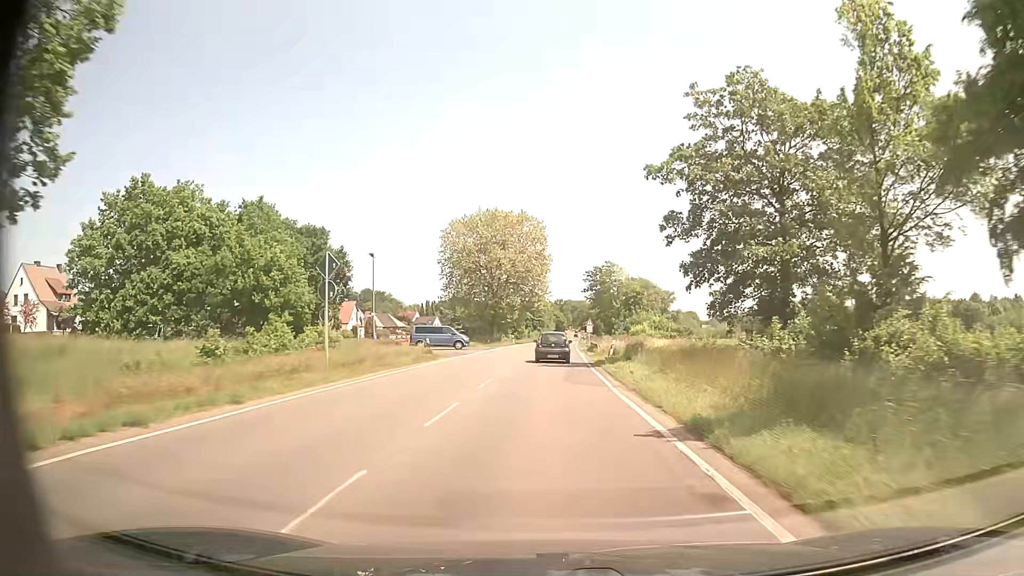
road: secondary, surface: asphalt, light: Day
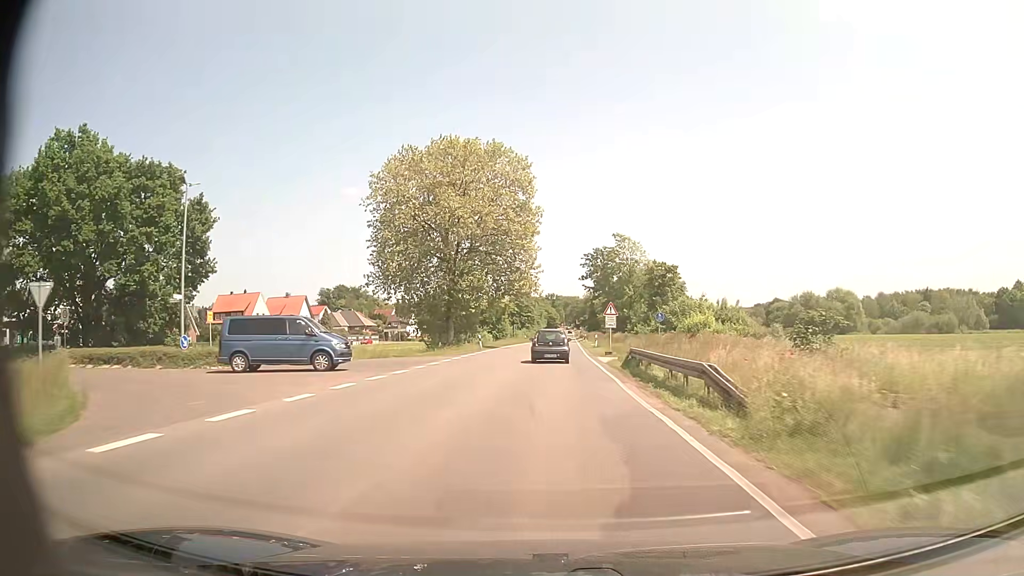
(0.0, +31.6) m; 0°
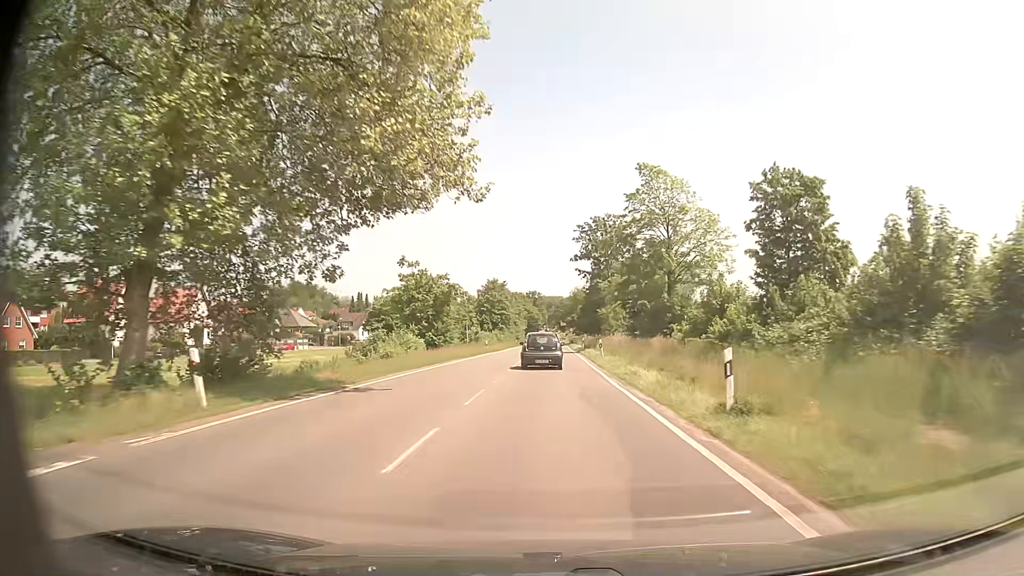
(+0.6, +40.7) m; +2°
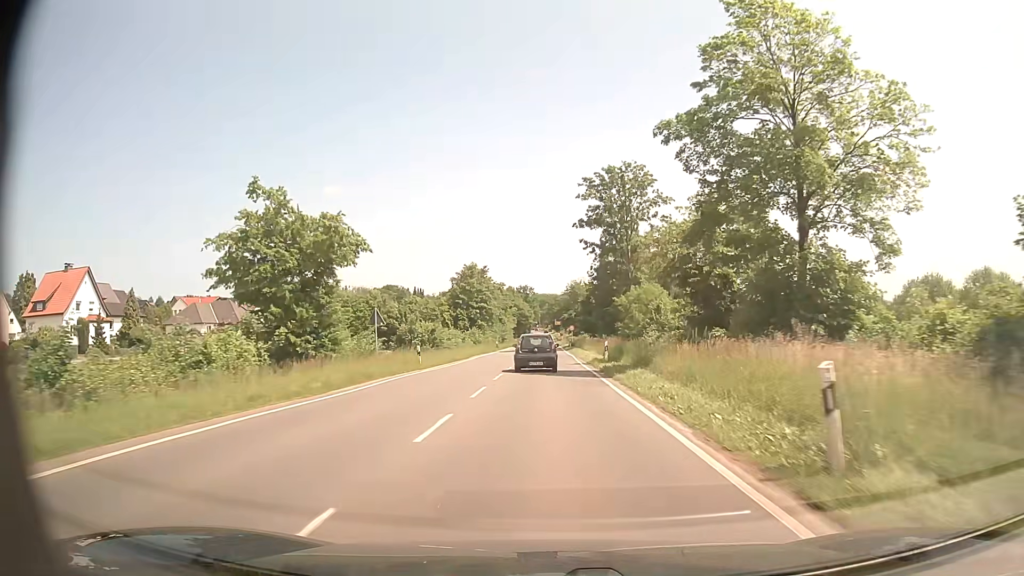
(+0.1, +29.6) m; 0°
(0, +10) (0, +20) (0, +30) (0, +40) (0, +50) (0, +60) (0, +70) (0, +80) (+1, +90) (+1, +100) m
